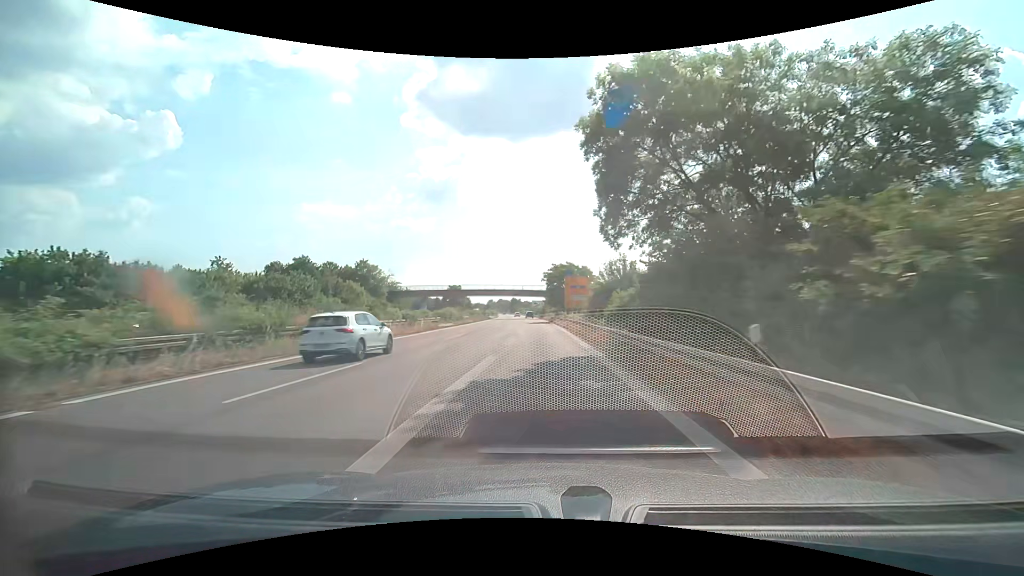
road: trunk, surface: asphalt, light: Day
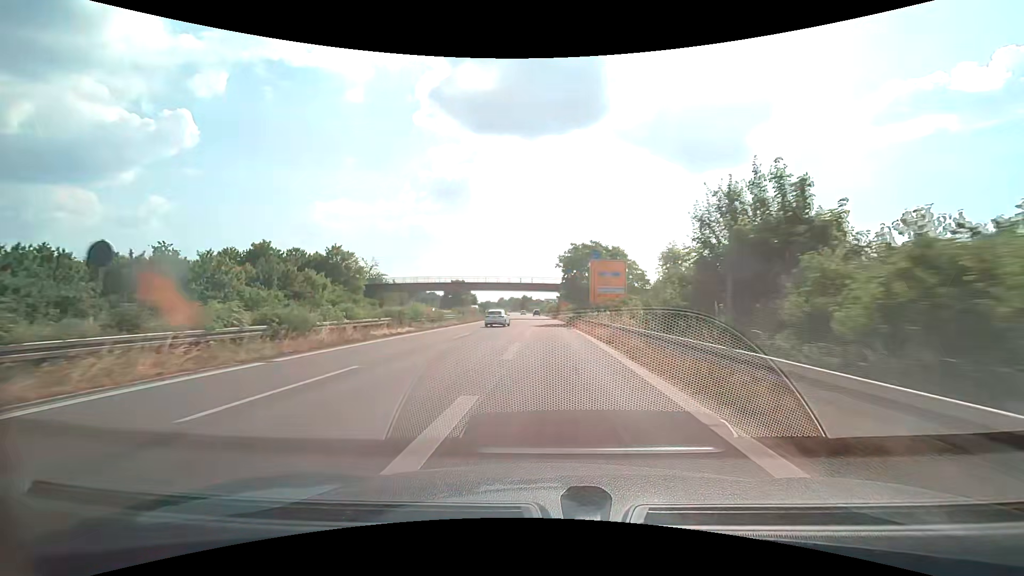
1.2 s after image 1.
(-0.3, +20.1) m; -2°
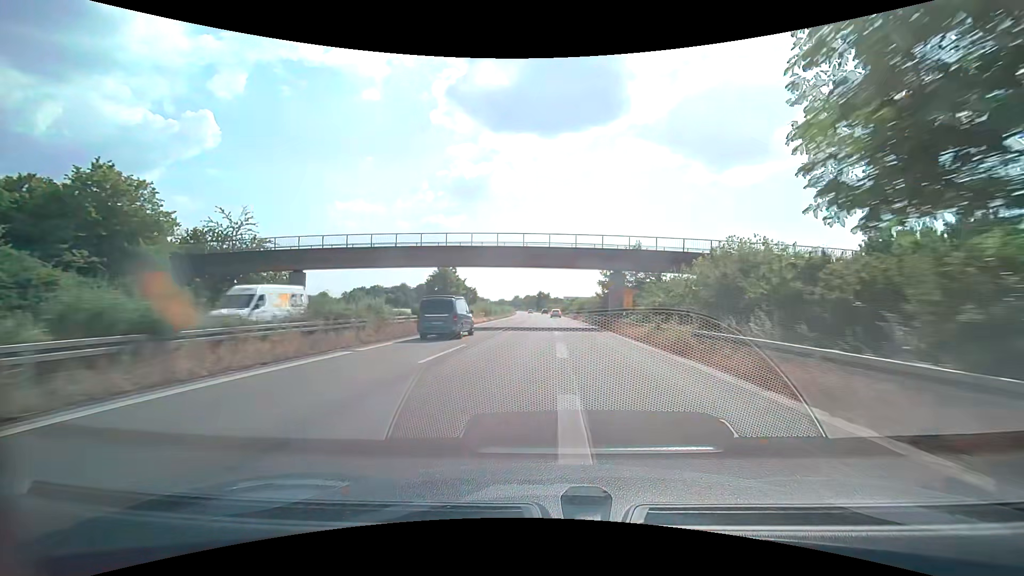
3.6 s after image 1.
(-0.8, +48.7) m; -2°
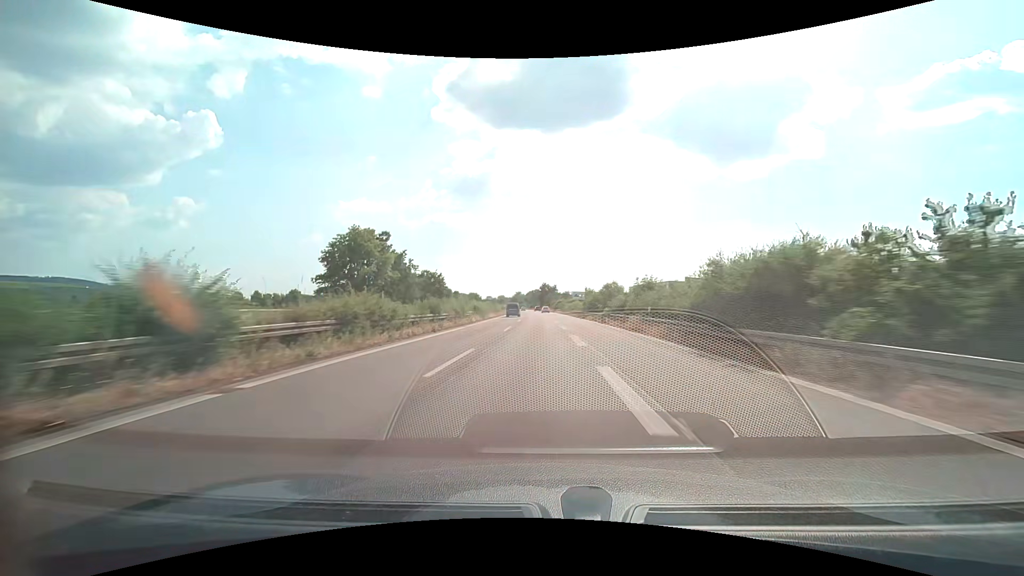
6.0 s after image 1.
(0.0, +56.9) m; 0°
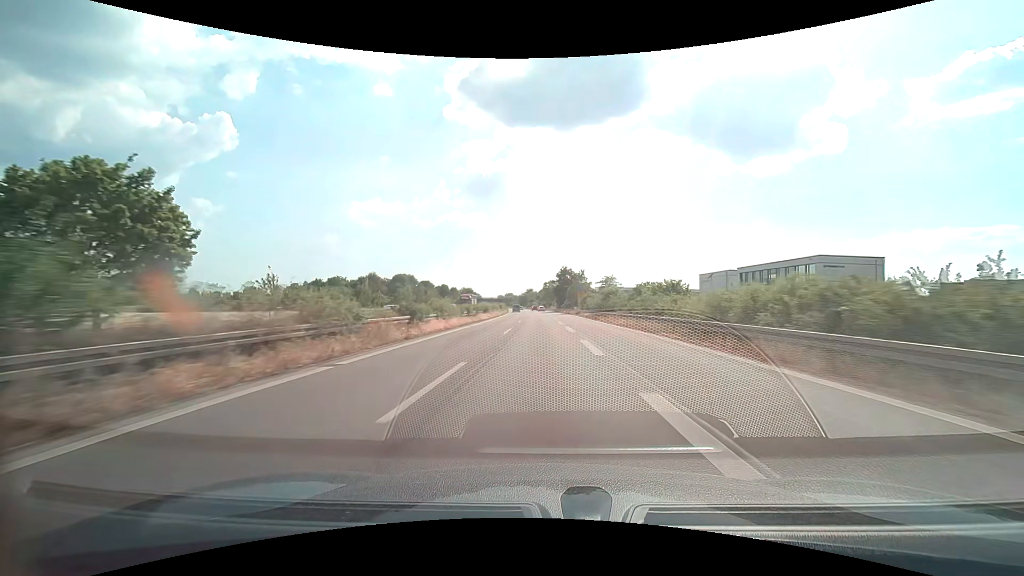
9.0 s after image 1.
(-1.1, +75.9) m; -2°
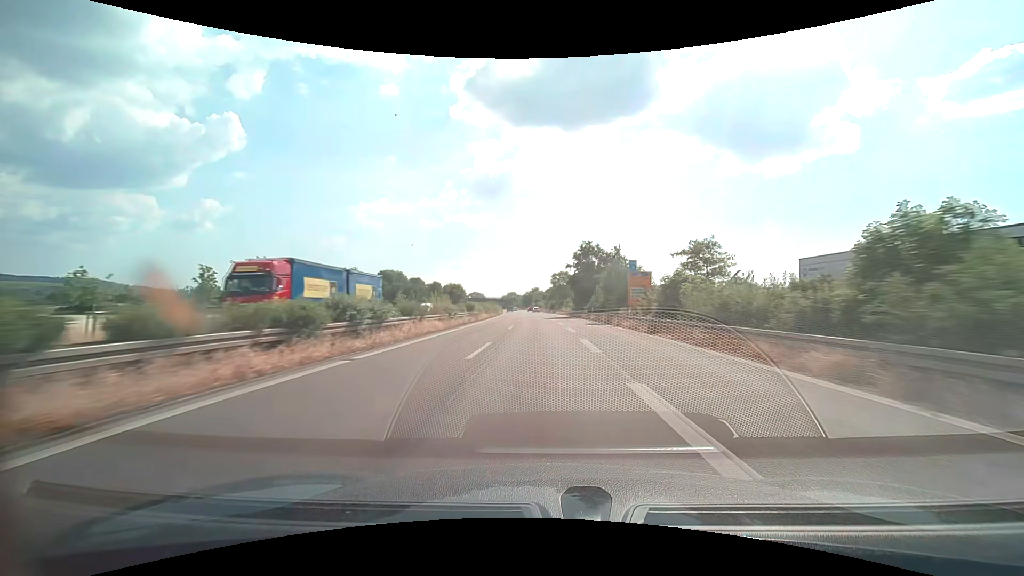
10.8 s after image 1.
(-0.2, +47.0) m; -1°
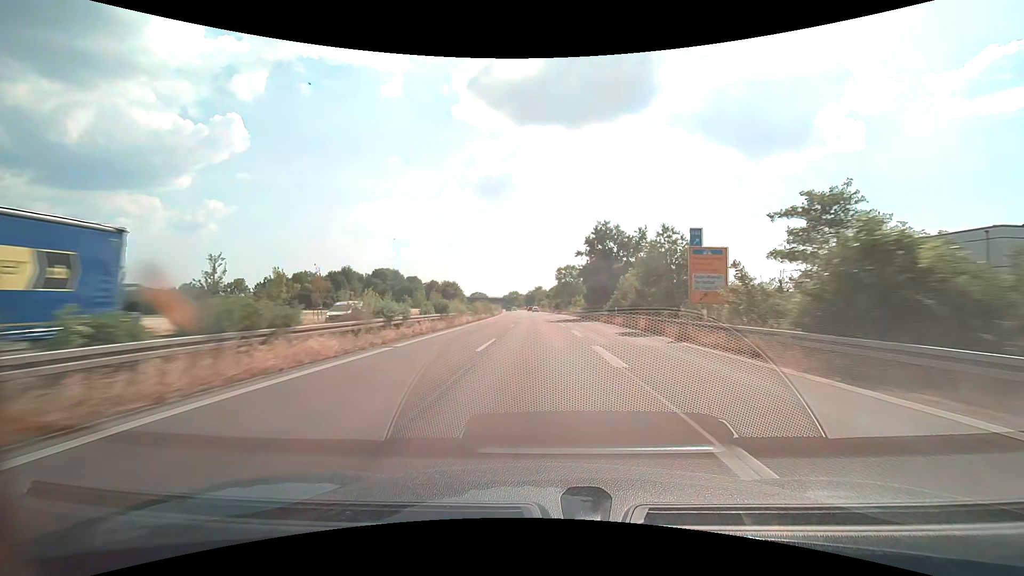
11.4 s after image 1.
(0.0, +15.9) m; 0°
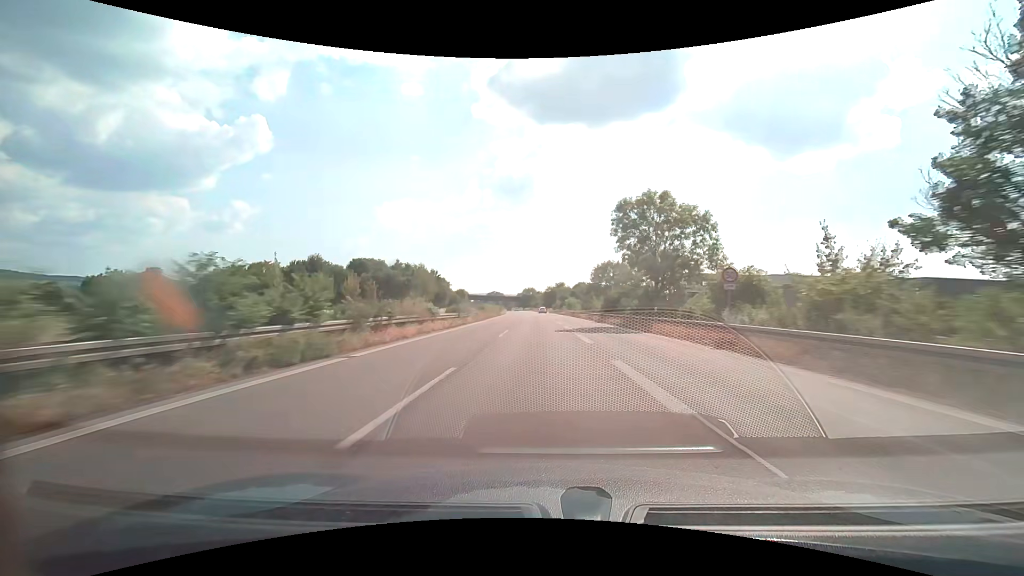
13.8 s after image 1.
(-1.2, +64.5) m; -2°
(0, +10) (0, +20) (0, +30) (0, +40) (-1, +50) (-1, +60) (-1, +70) (-2, +80) (-2, +90) (-3, +100) m
